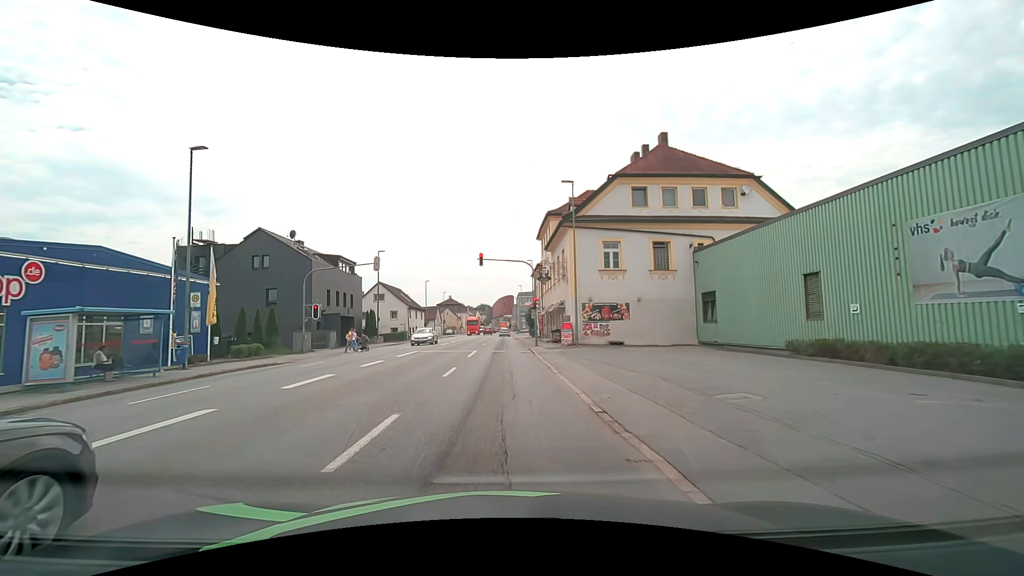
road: tertiary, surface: asphalt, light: Day
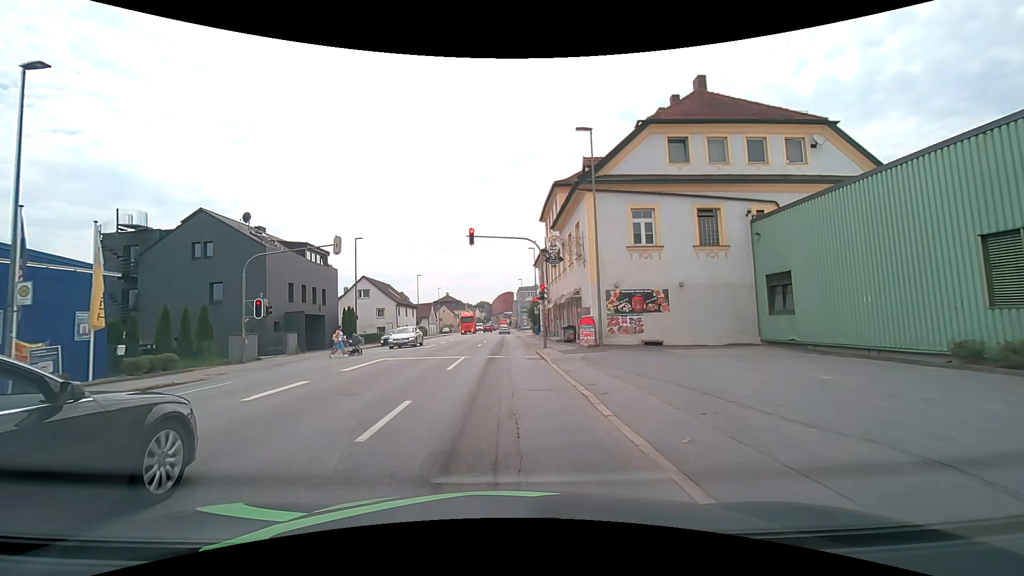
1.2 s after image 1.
(-0.1, +7.7) m; -1°
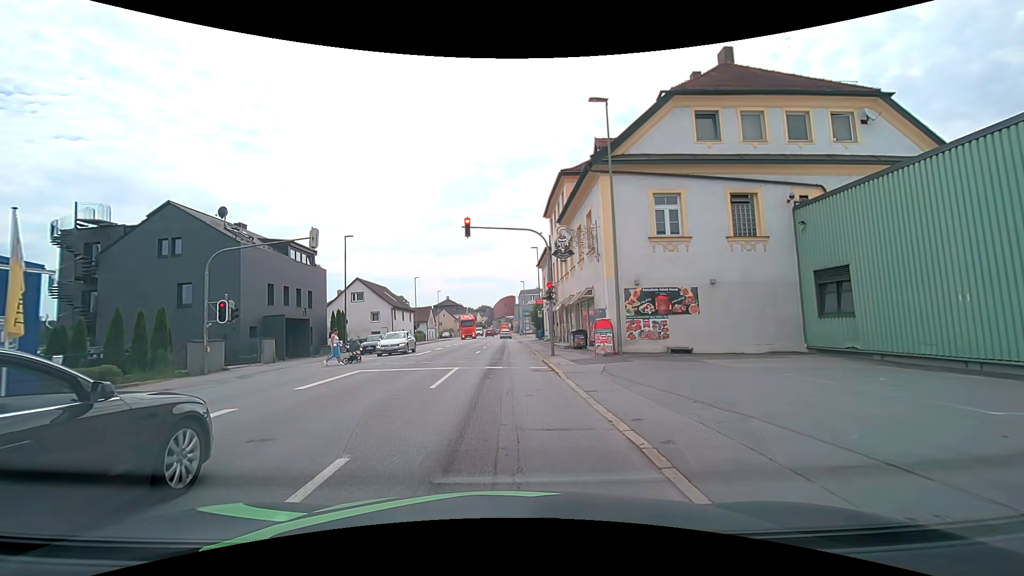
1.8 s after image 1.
(0.0, +3.5) m; 0°
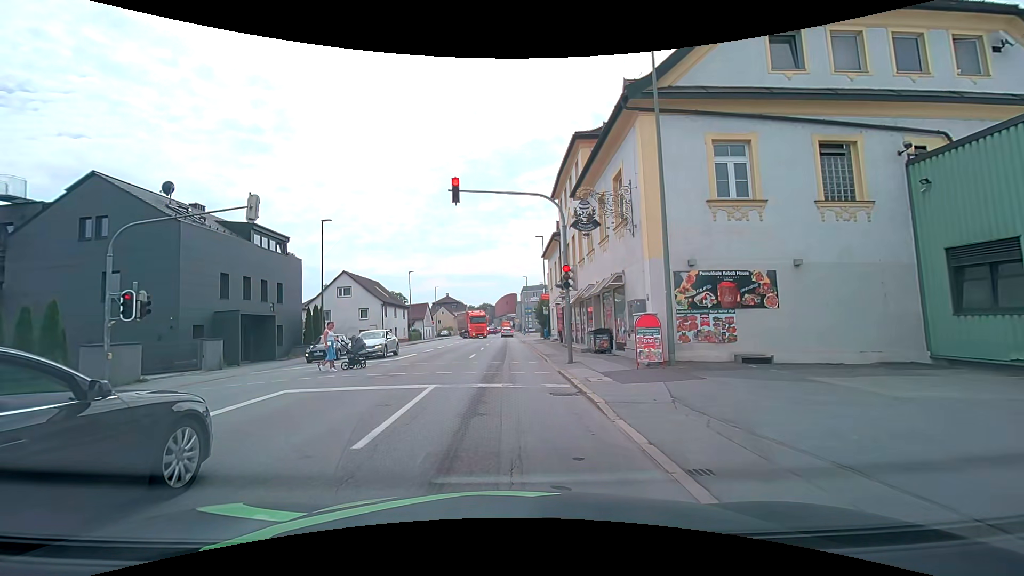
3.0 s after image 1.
(0.0, +5.6) m; -1°
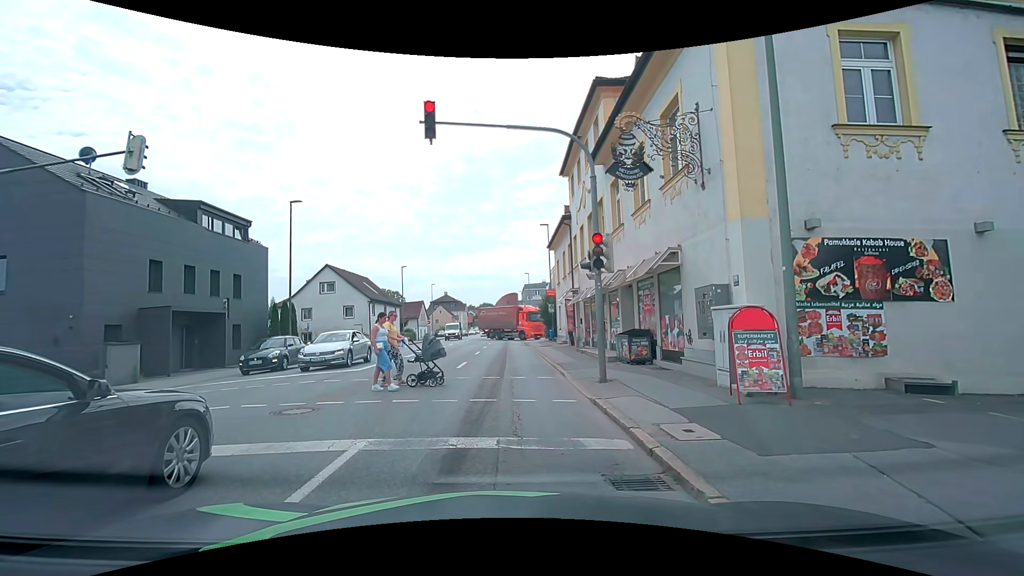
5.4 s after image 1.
(0.0, +5.3) m; +2°
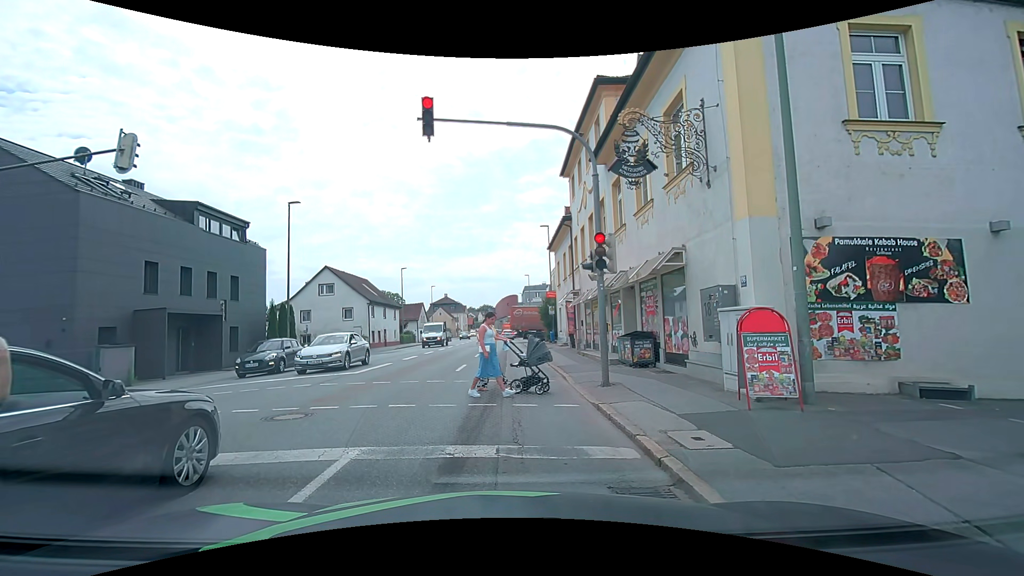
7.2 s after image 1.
(0.0, +0.3) m; 0°
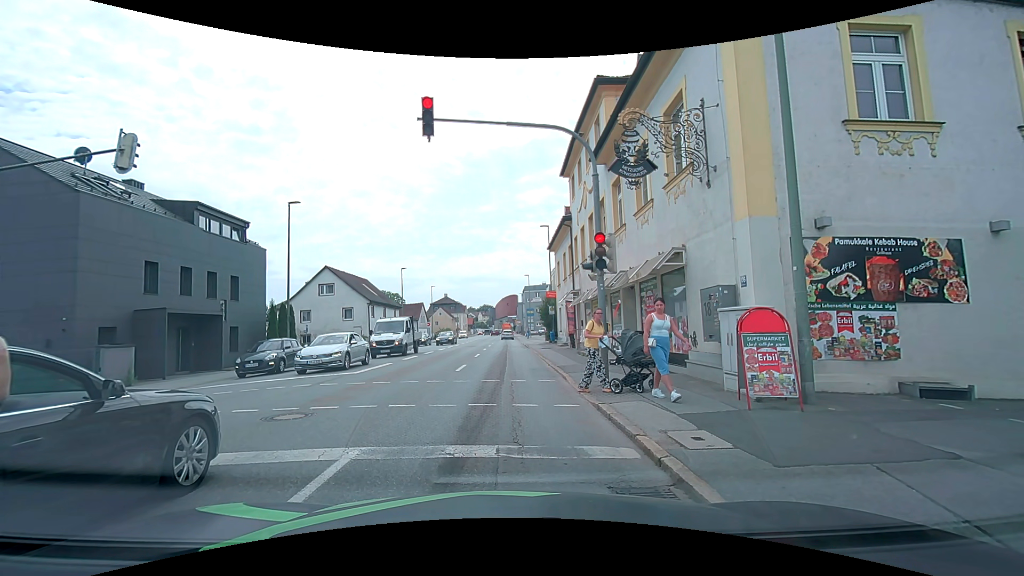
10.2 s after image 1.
(0.0, 0.0) m; 0°
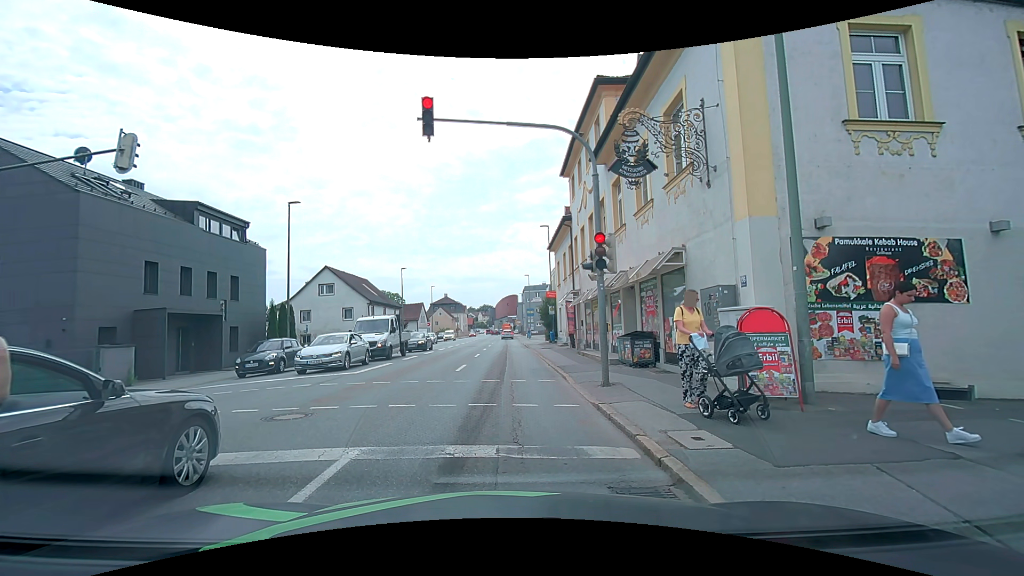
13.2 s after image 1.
(0.0, 0.0) m; 0°
(0, +10) (-1, +20) (-1, +30) (-2, +40) (-2, +50) (-2, +60) (-3, +70) (-3, +80) (-3, +90) (-4, +100) m
